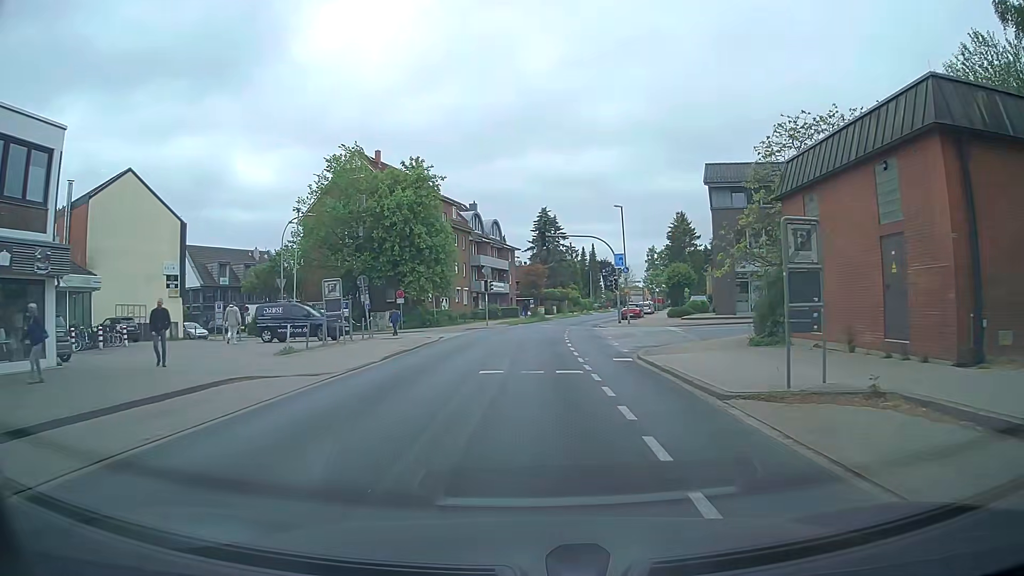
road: tertiary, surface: asphalt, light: Day
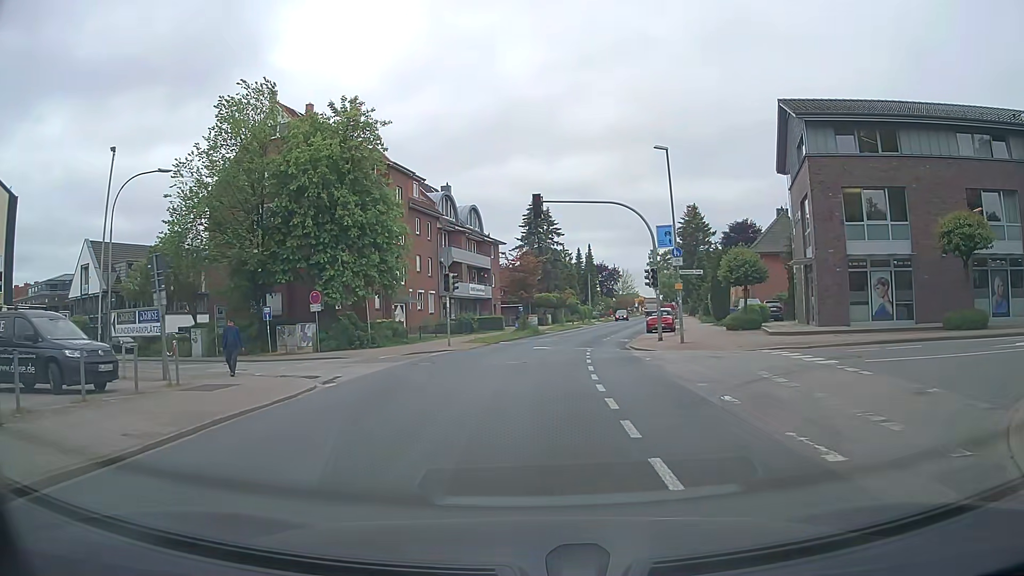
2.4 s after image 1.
(-0.2, +17.6) m; 0°
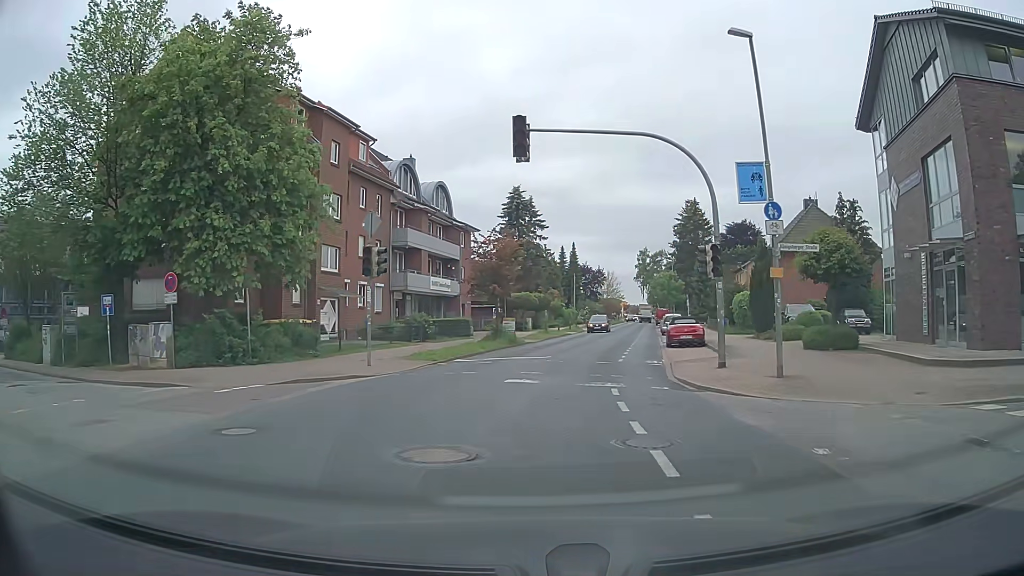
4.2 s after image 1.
(0.0, +12.5) m; +2°
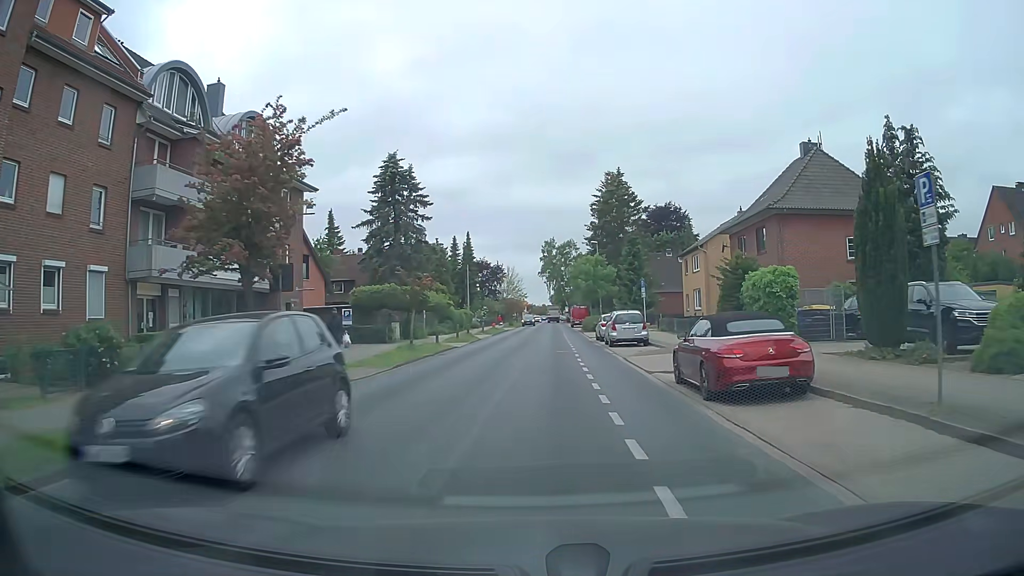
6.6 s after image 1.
(+1.6, +20.7) m; +9°
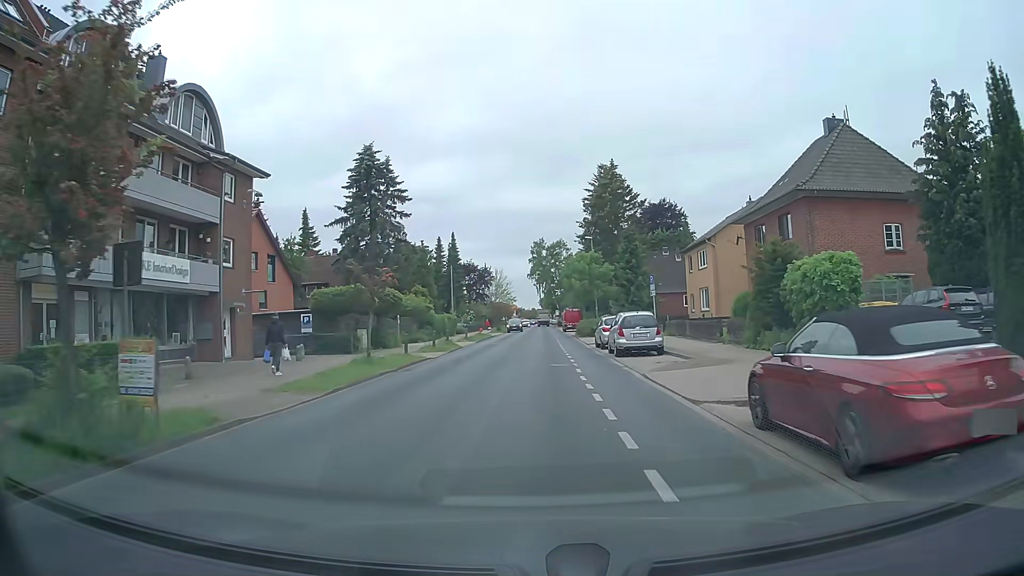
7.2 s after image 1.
(+0.1, +5.7) m; +2°
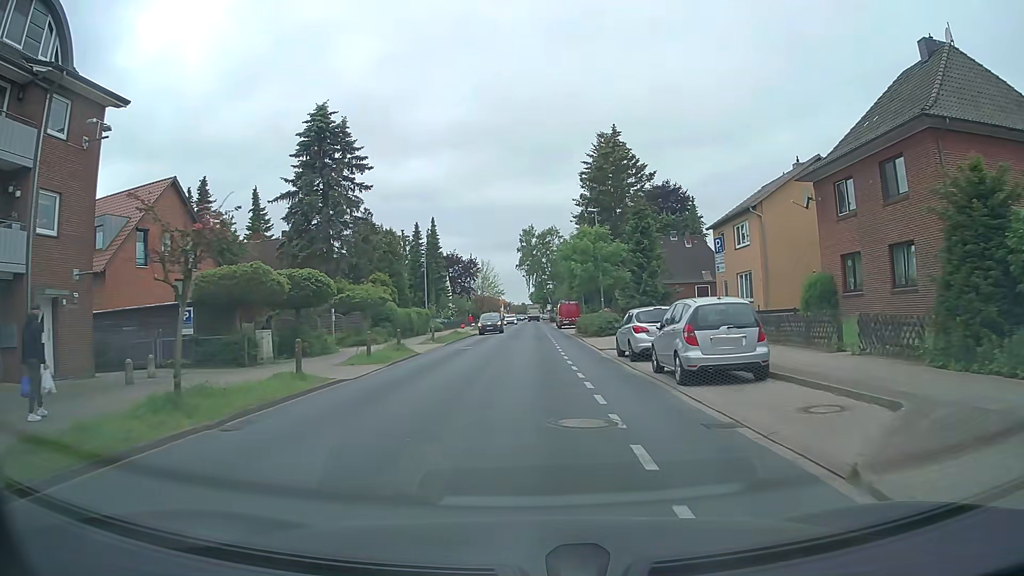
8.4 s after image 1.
(-0.1, +12.1) m; -1°
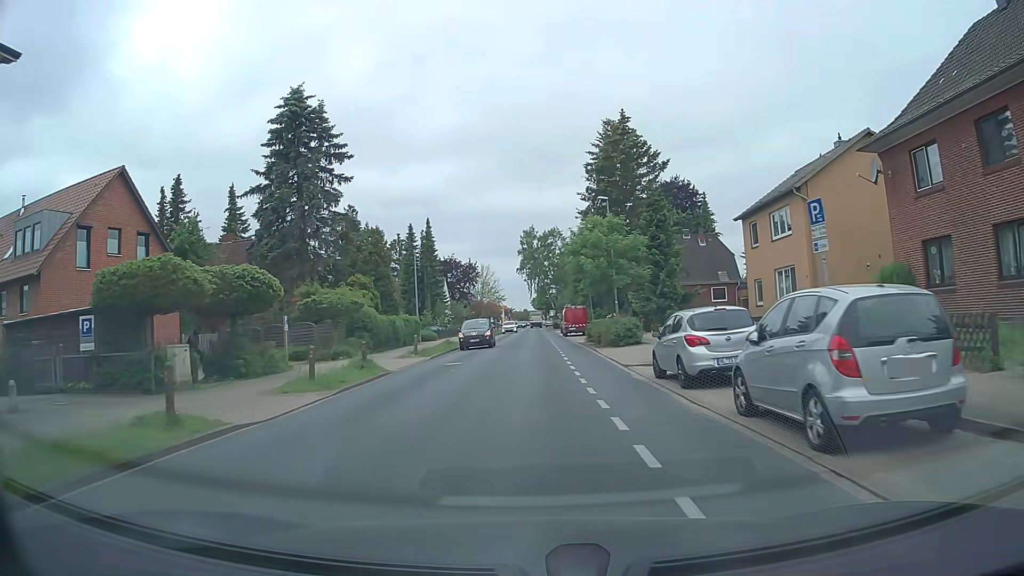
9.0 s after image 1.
(+0.1, +6.3) m; 0°
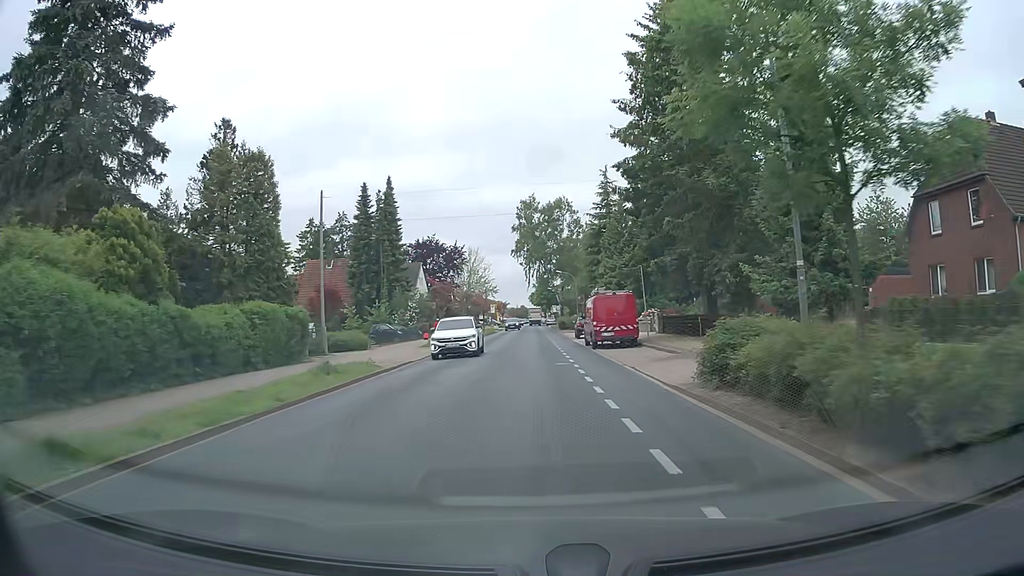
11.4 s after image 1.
(0.0, +26.1) m; 0°
